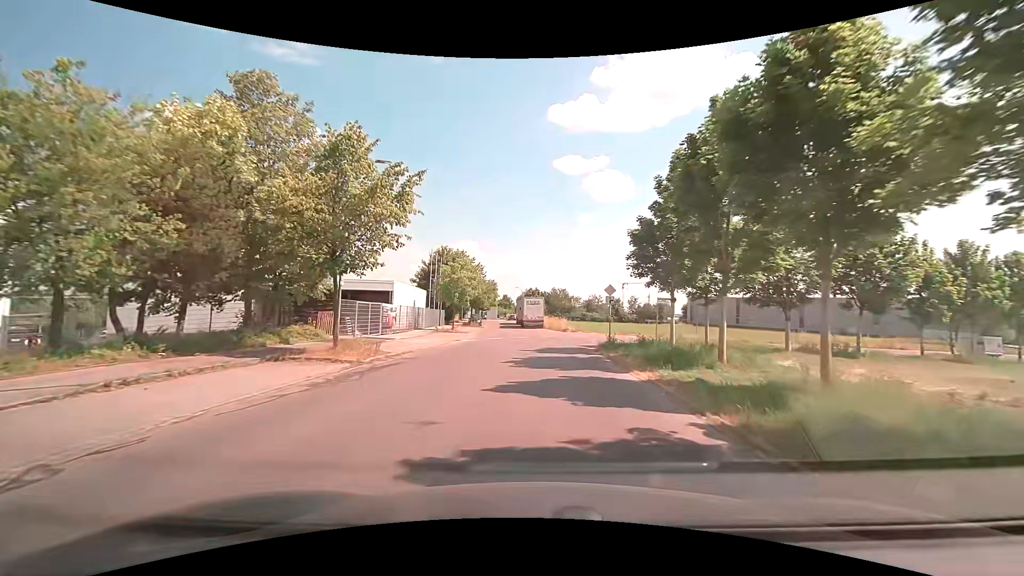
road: unclassified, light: Day
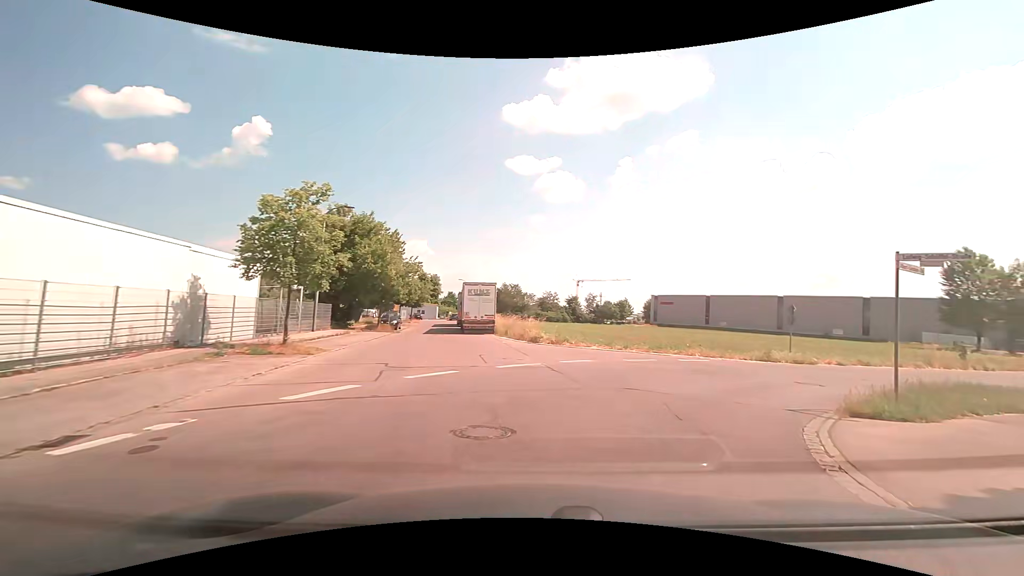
(0.0, +23.2) m; +6°
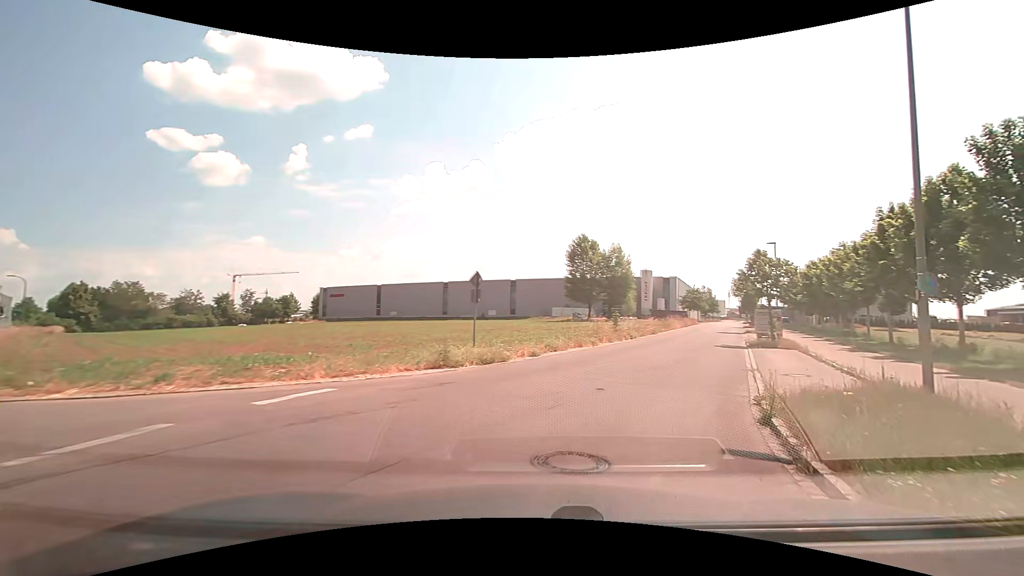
(+3.6, +11.6) m; +35°
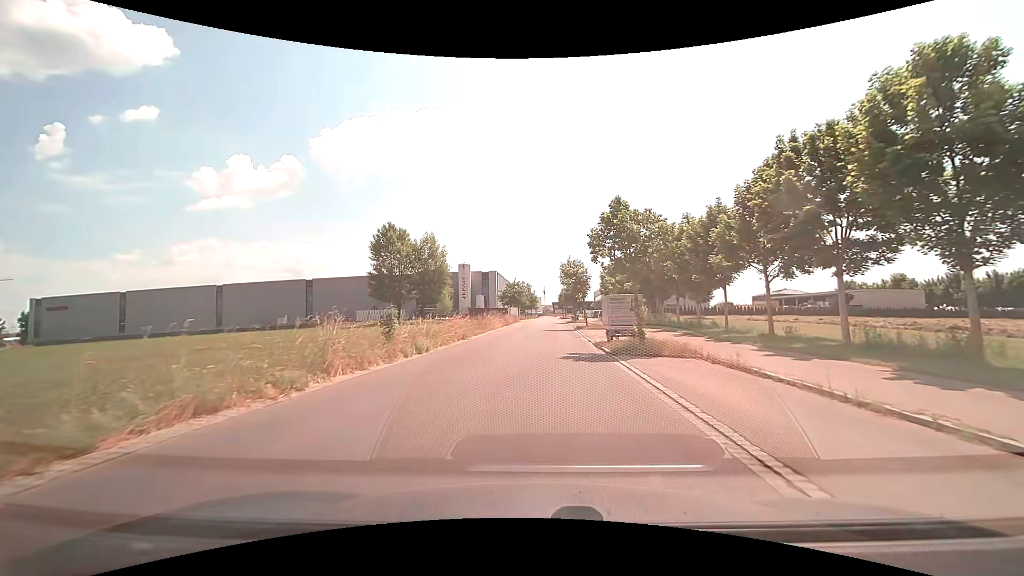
(+3.8, +15.1) m; +21°
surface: asphalt
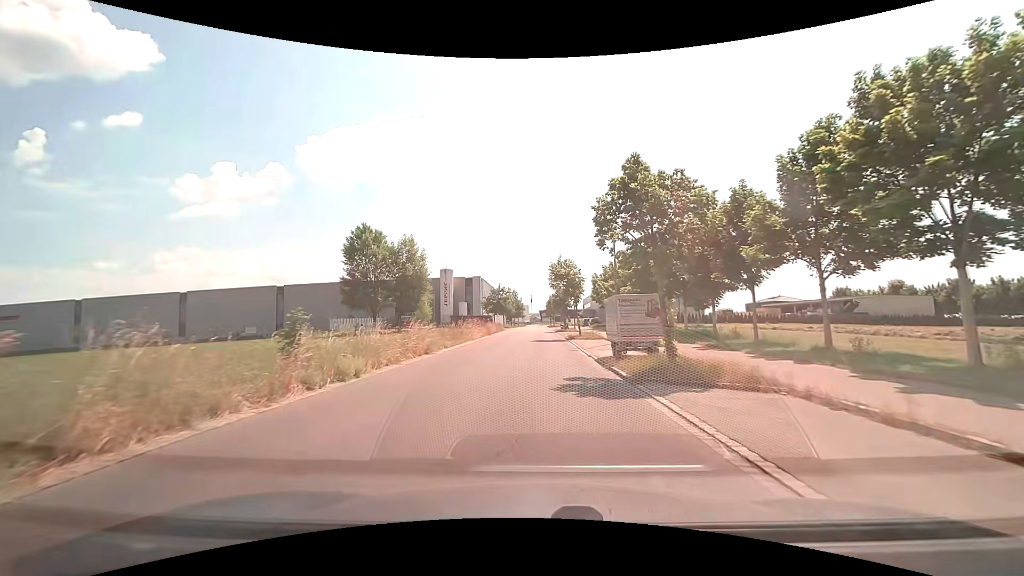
(+0.1, +6.2) m; +1°
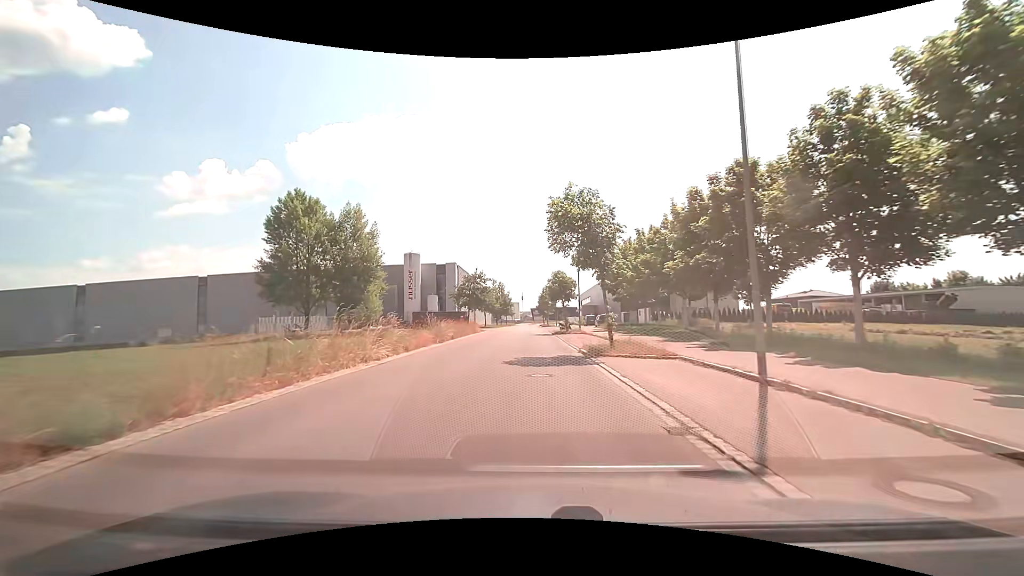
(+0.2, +20.8) m; +1°
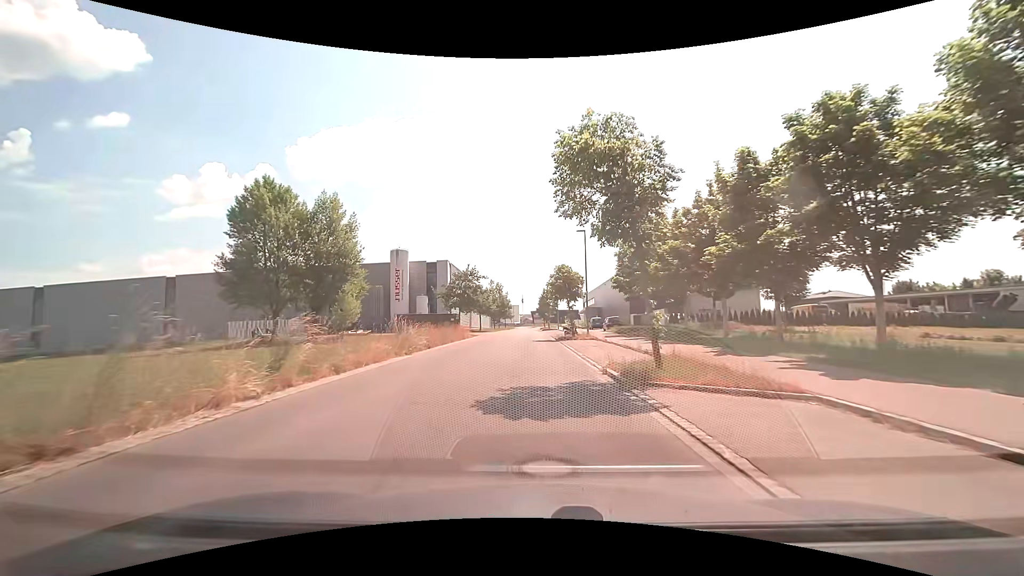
(0.0, +7.1) m; 0°
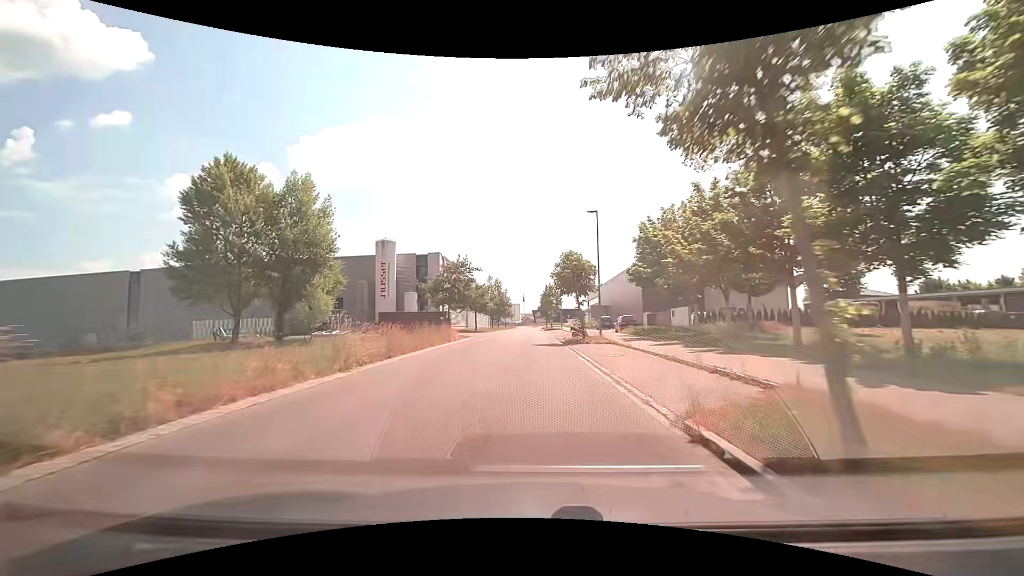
(0.0, +7.1) m; 0°
(0, +10) (0, +20) (0, +30) (0, +40) (0, +50) (0, +60) (0, +70) (0, +80) (0, +90) (0, +100) m
